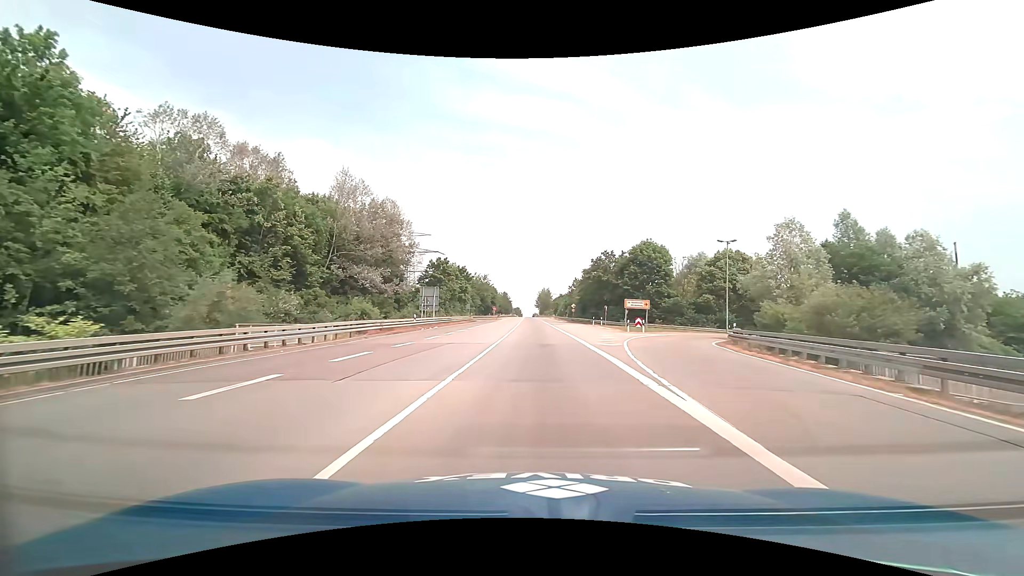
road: primary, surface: asphalt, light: Day
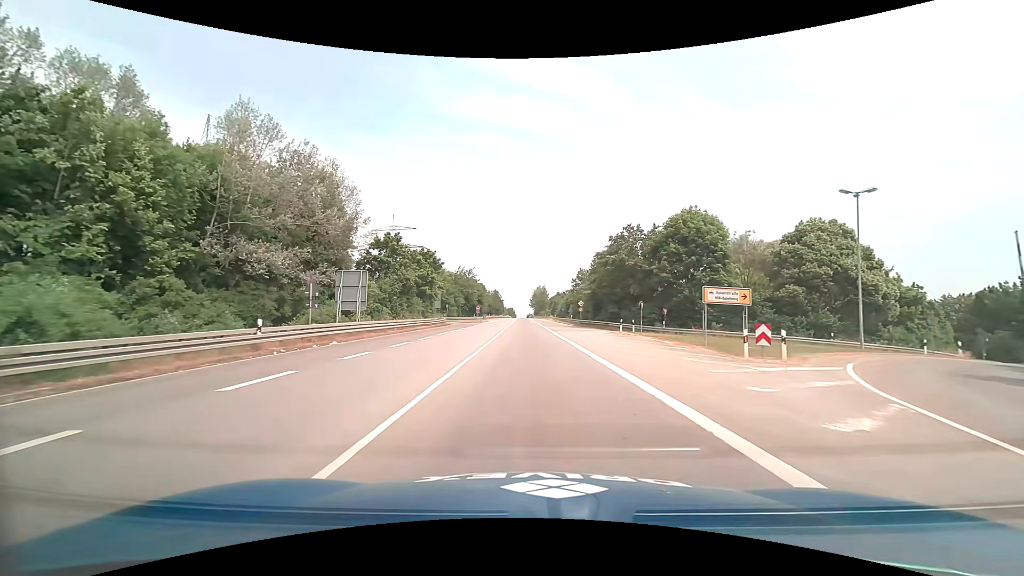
(+0.1, +22.9) m; +1°
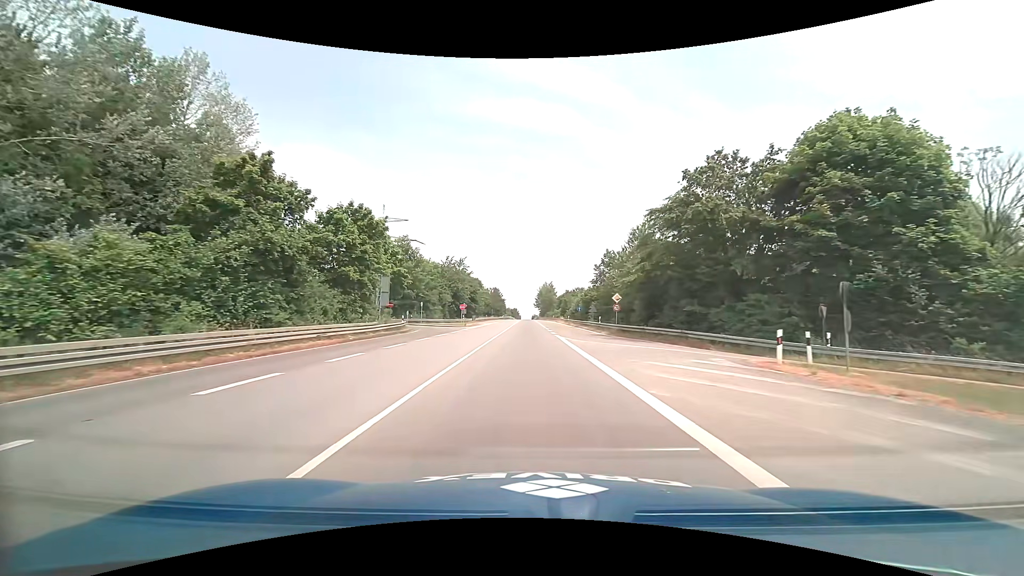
(0.0, +24.8) m; 0°
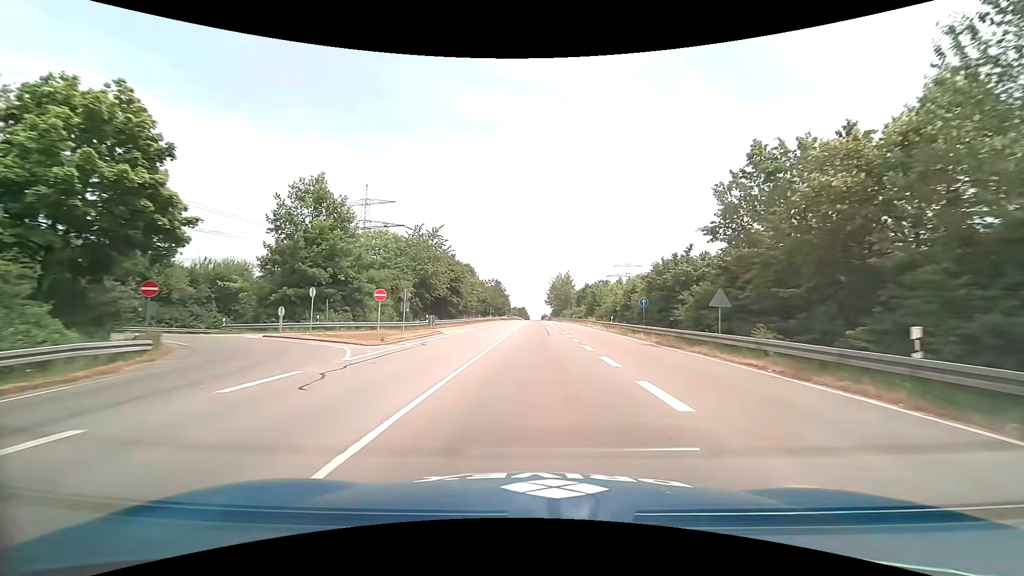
(-0.4, +36.1) m; -1°
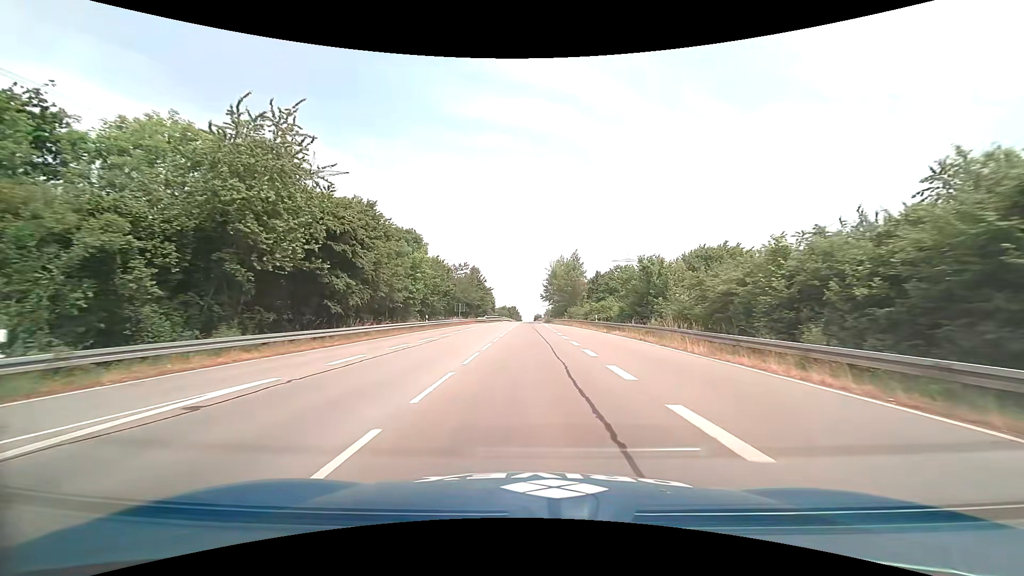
(+0.1, +39.0) m; +1°
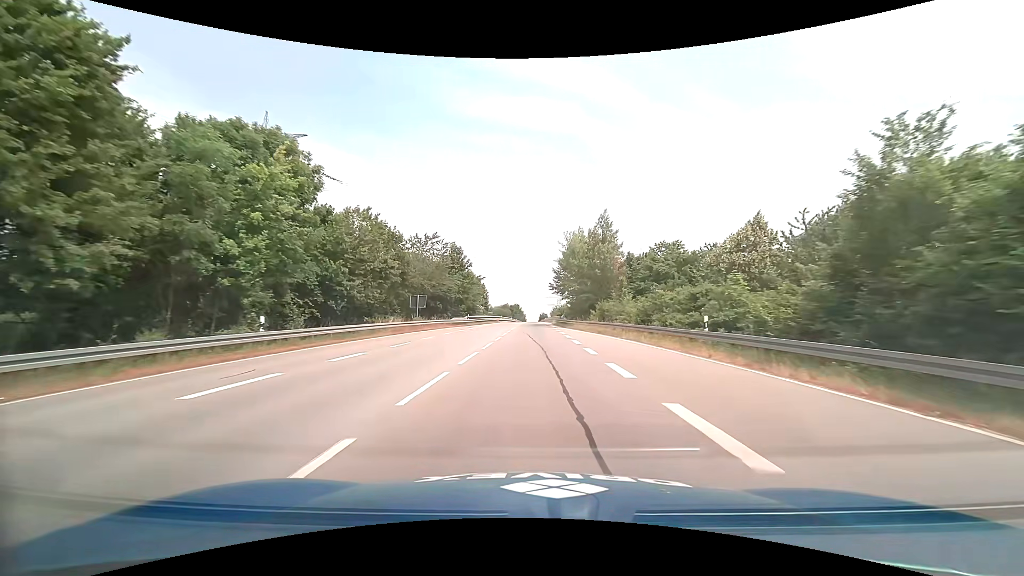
(0.0, +30.2) m; -1°
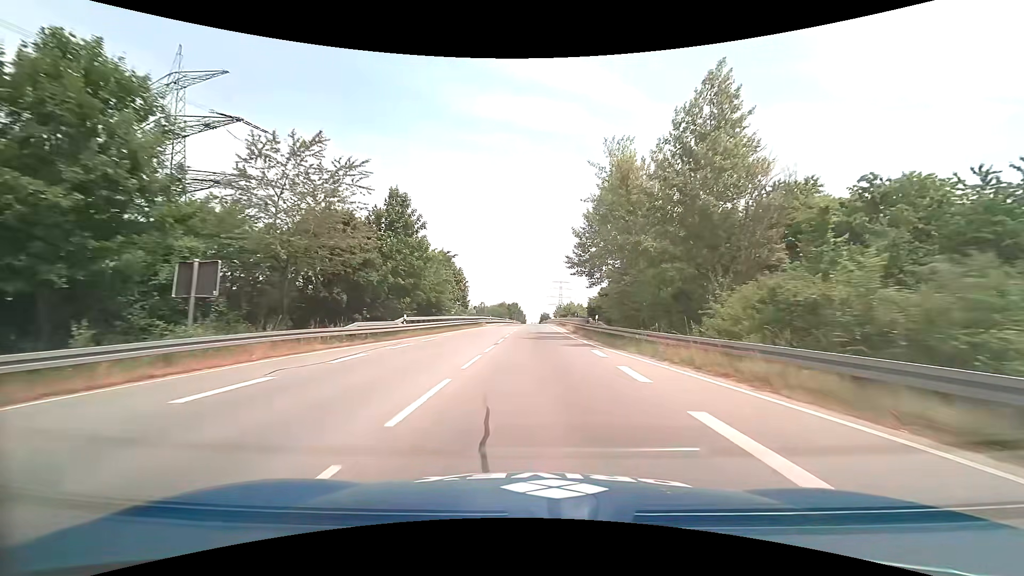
(-0.1, +30.8) m; 0°
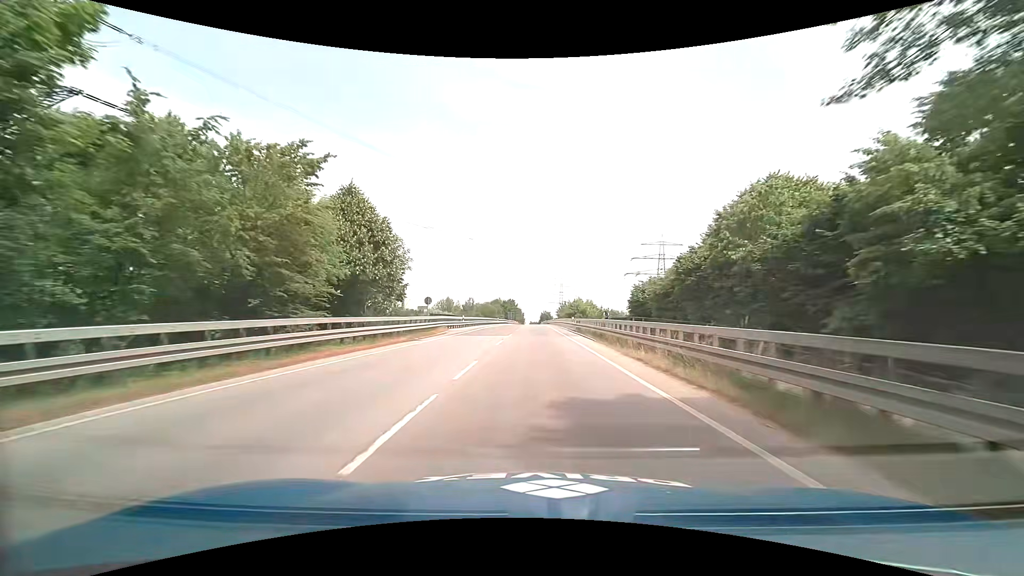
(0.0, +31.4) m; 0°
(0, +10) (0, +20) (0, +30) (0, +40) (0, +50) (0, +60) (0, +70) (0, +80) (0, +90) (0, +100) m
